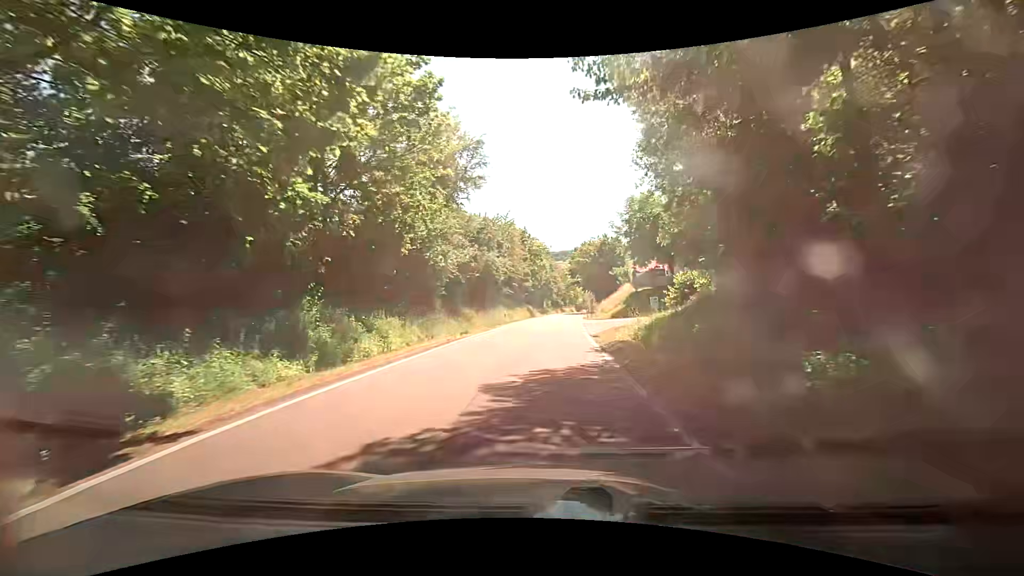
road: tertiary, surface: asphalt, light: Day
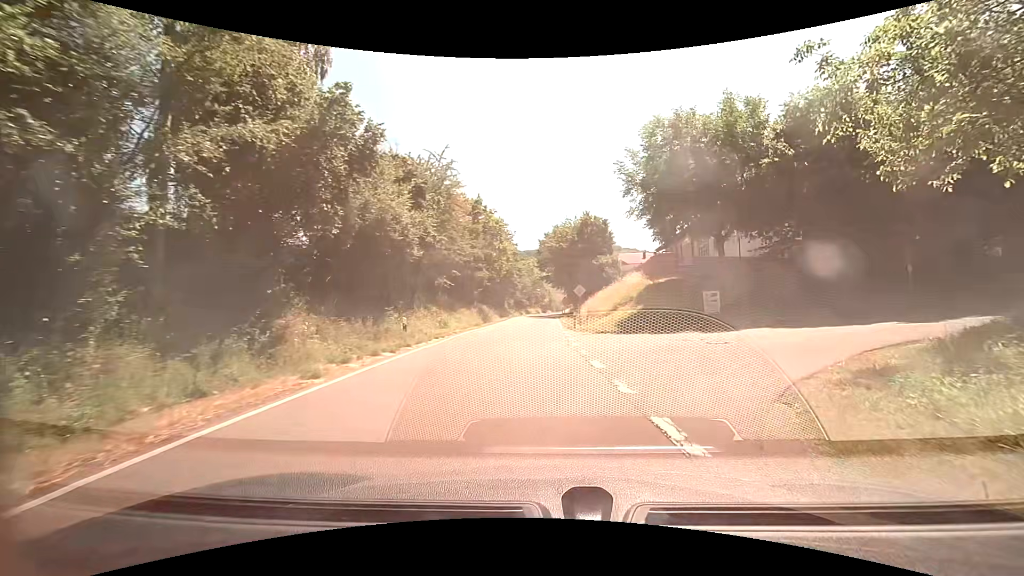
(+0.1, +21.5) m; +4°
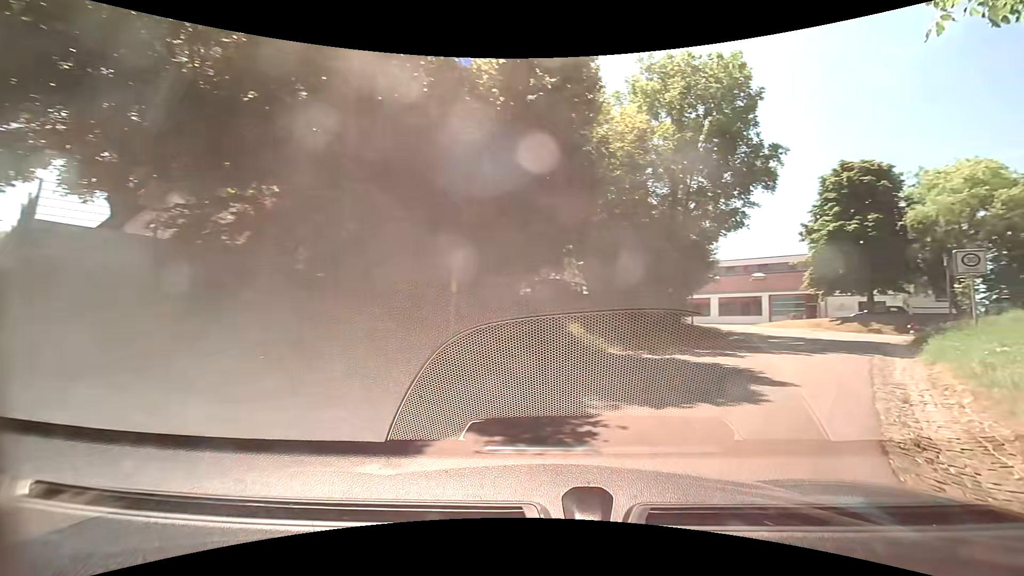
(+6.0, +14.2) m; +54°
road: residential
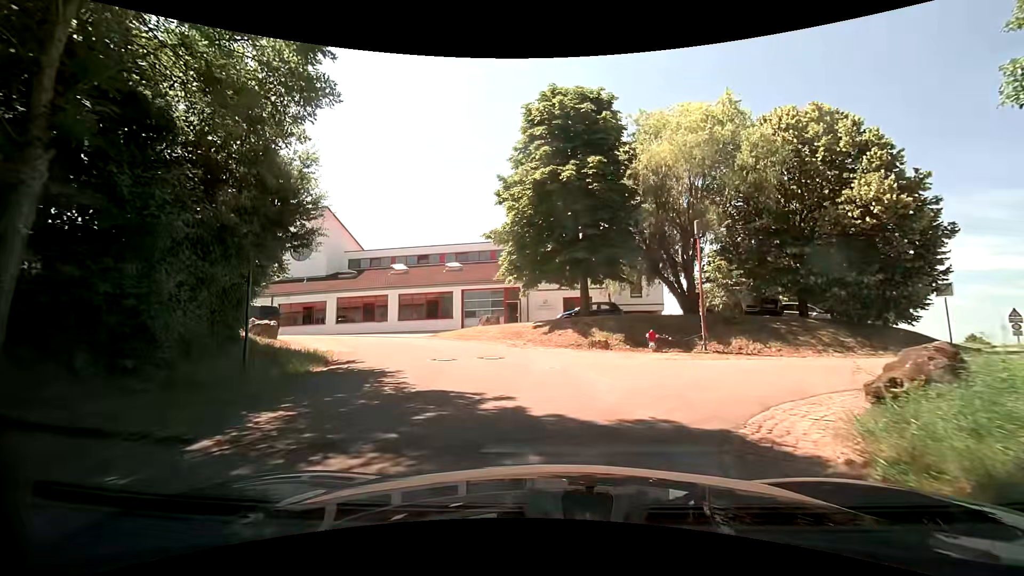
(+8.1, +17.6) m; +31°
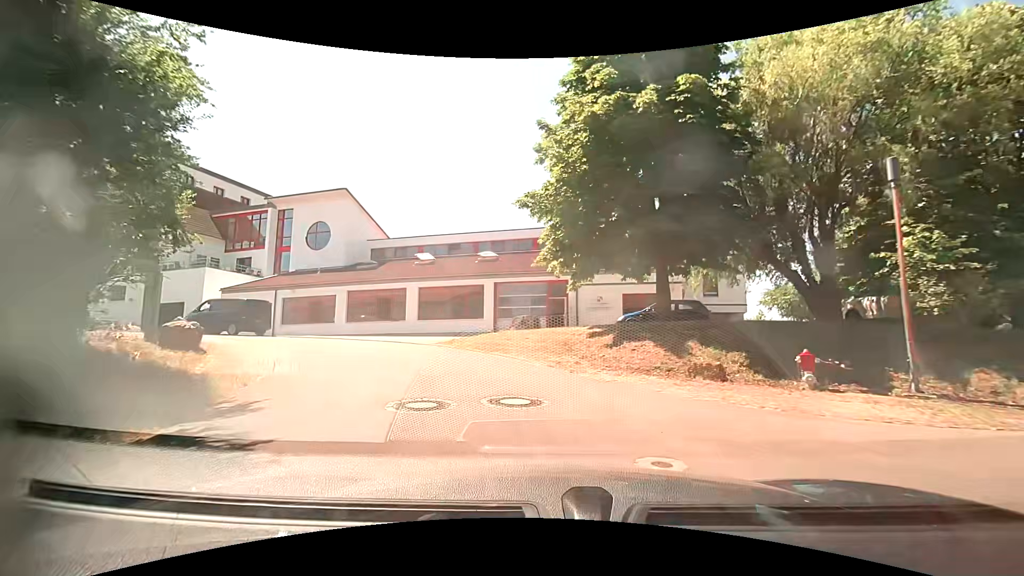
(-0.4, +7.1) m; -6°
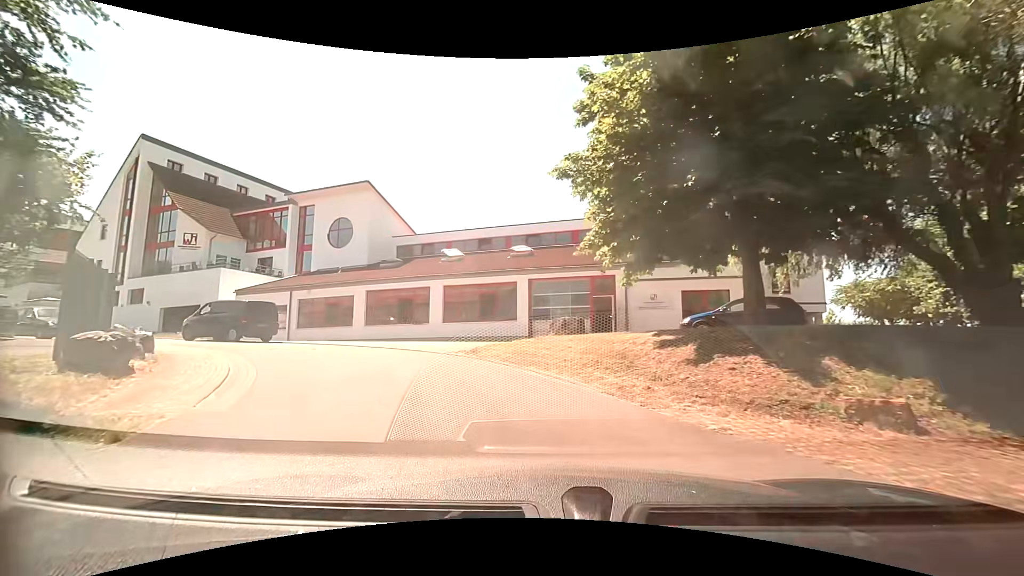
(-0.1, +3.8) m; -4°
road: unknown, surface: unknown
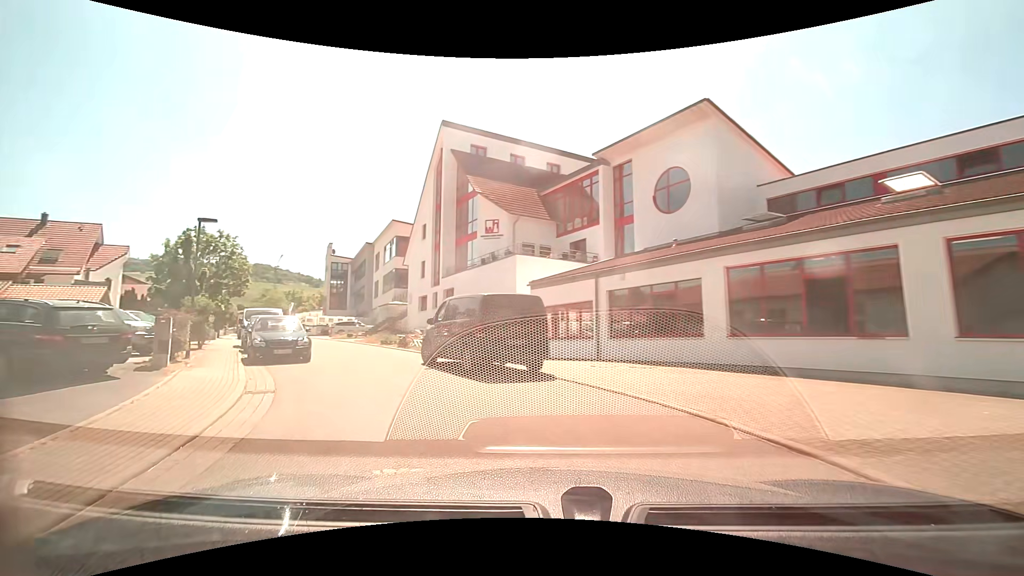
(-4.2, +13.5) m; -40°
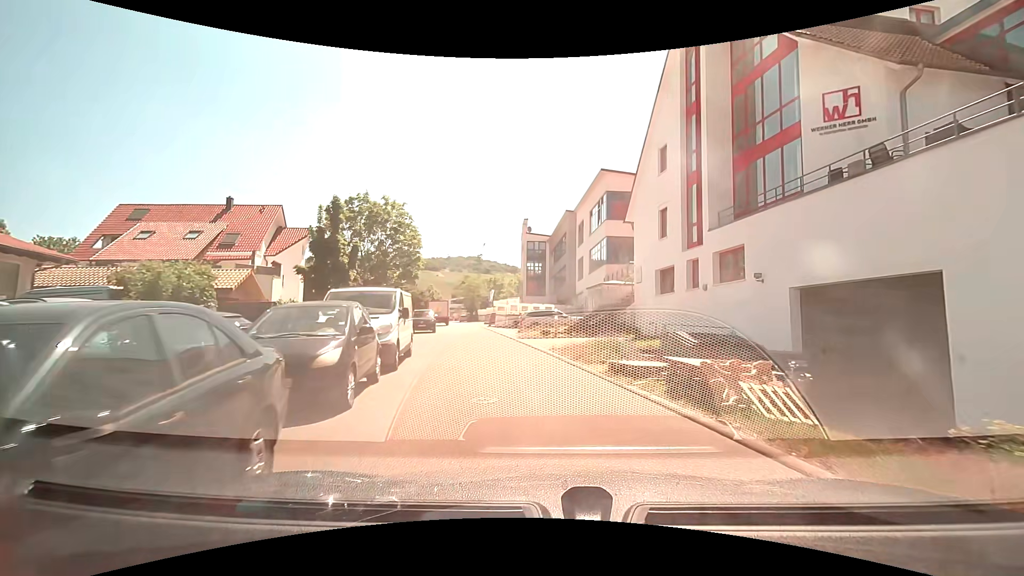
(-4.8, +15.1) m; -21°
(-1, +10) (-2, +20) (-4, +30) (-6, +39) (-8, +49) (-10, +59) (-12, +69) (-14, +79) (-17, +88) (-20, +98) m
